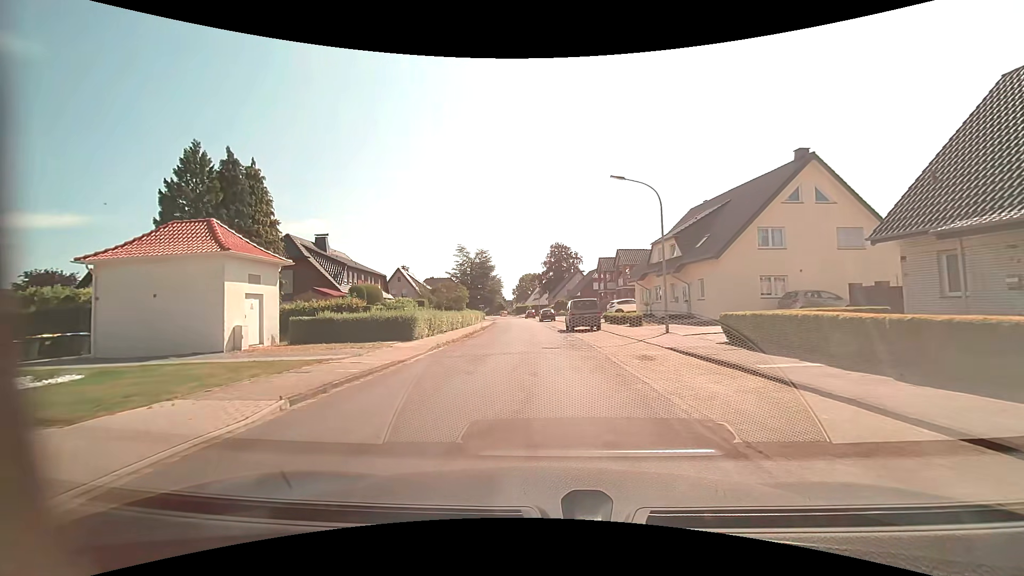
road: residential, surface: asphalt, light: Day
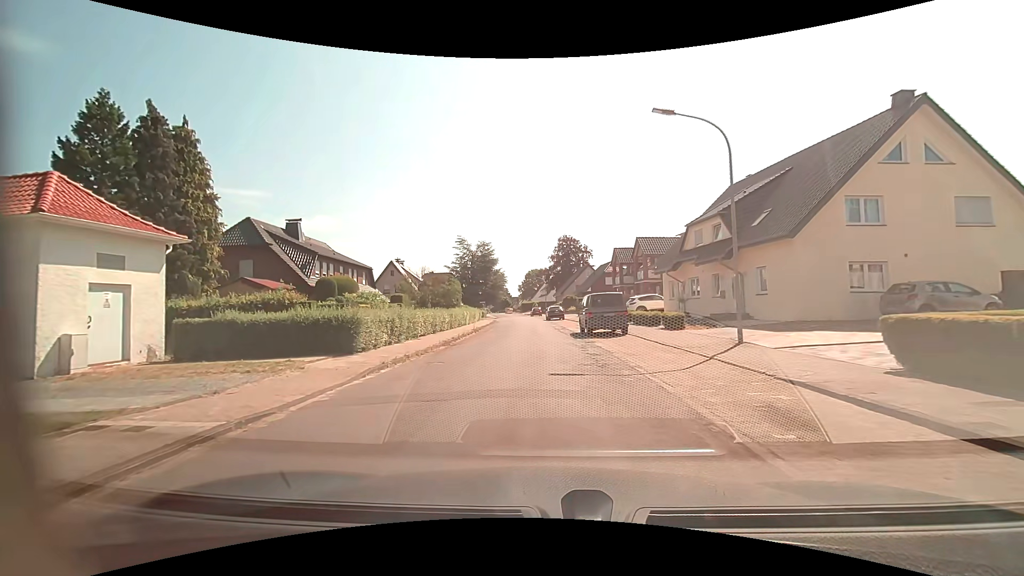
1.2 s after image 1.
(+0.1, +7.6) m; +1°
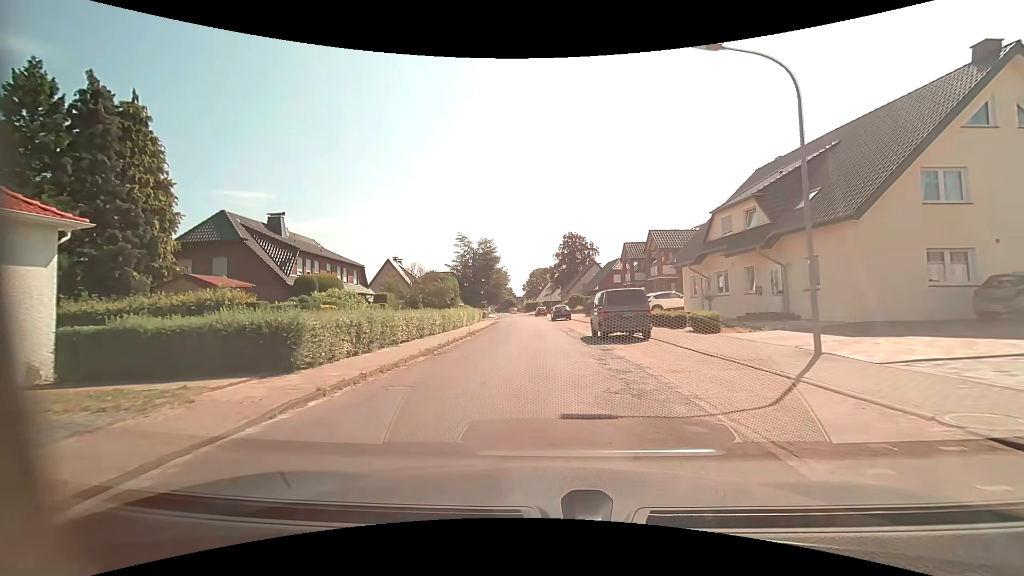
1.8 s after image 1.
(0.0, +3.9) m; -1°
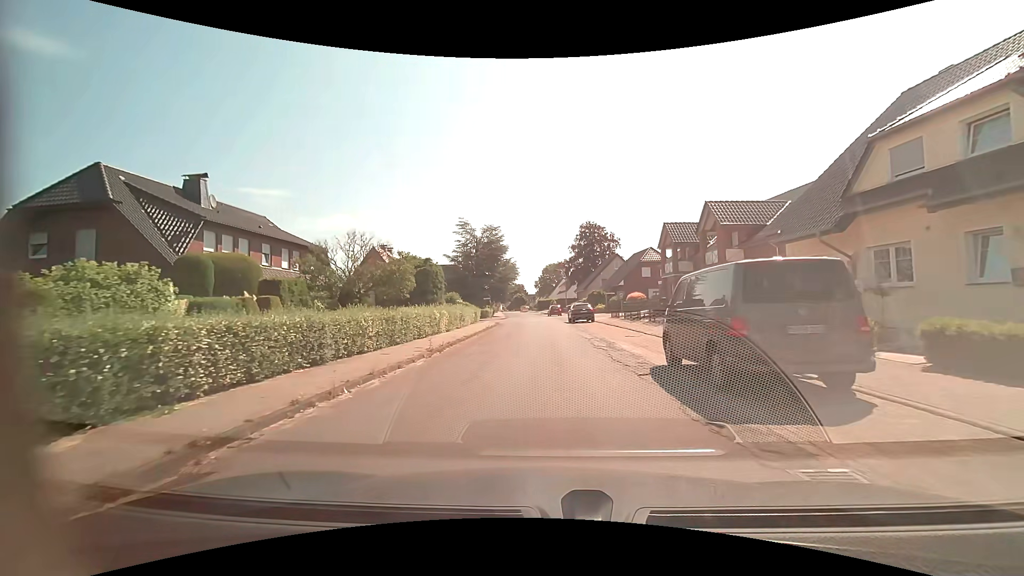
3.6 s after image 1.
(-0.1, +11.9) m; -1°
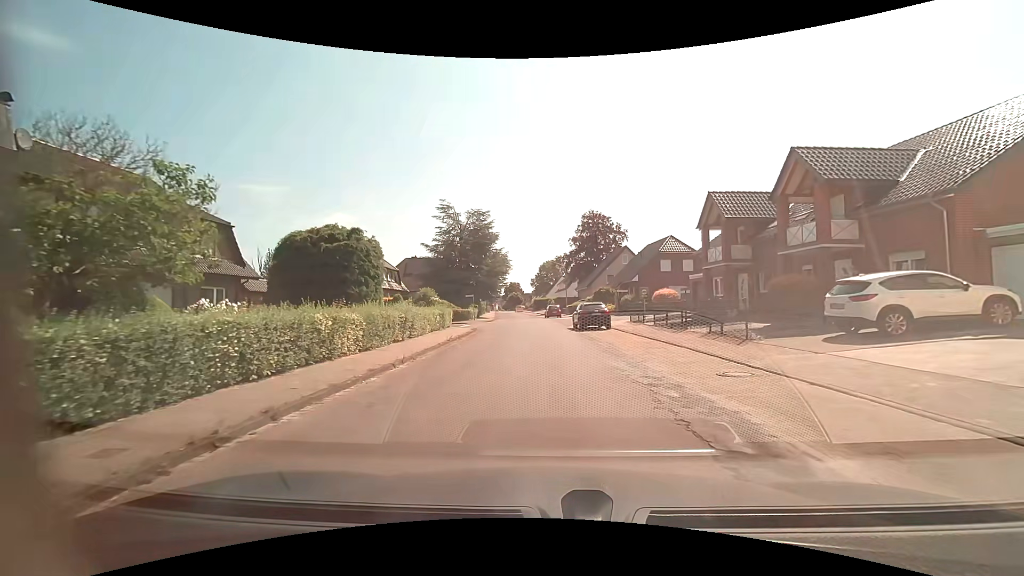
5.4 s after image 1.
(-0.1, +11.8) m; 0°
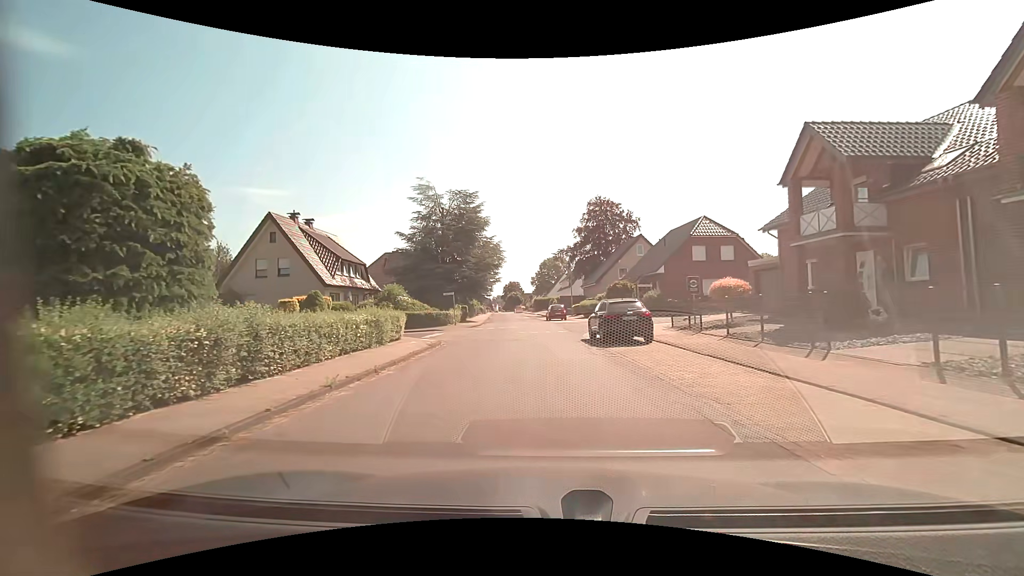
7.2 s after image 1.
(0.0, +10.9) m; -1°
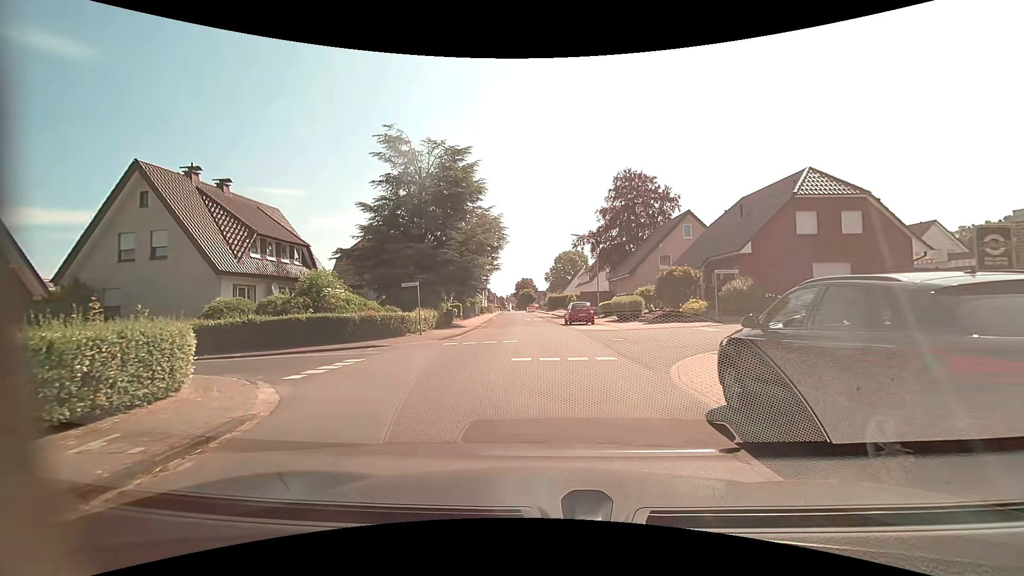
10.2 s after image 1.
(-0.1, +14.1) m; -2°
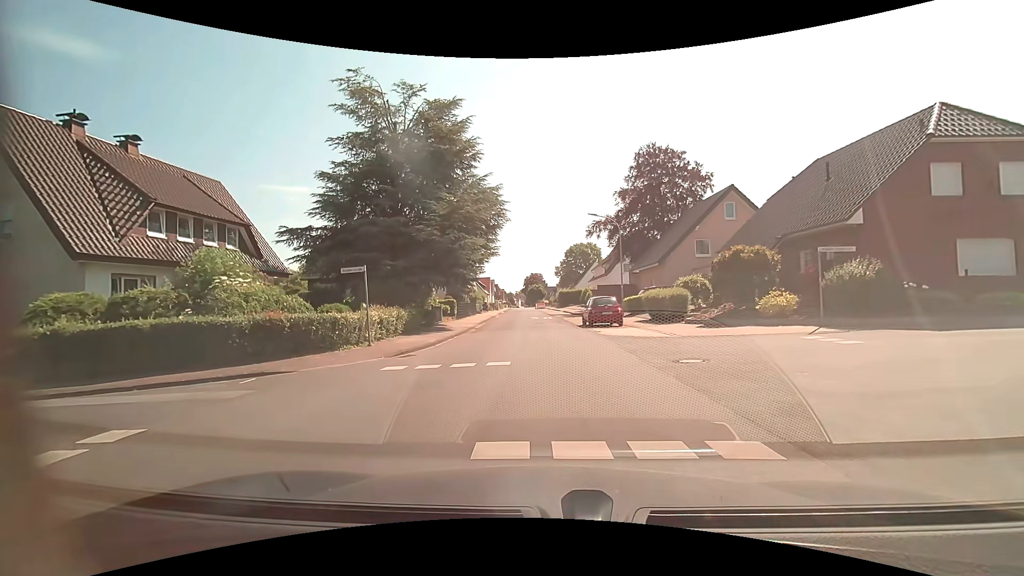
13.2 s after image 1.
(0.0, +7.8) m; -2°
(0, +10) (0, +20) (0, +30) (0, +40) (0, +50) (0, +60) (0, +70) (-1, +80) (0, +90) (0, +100) m
